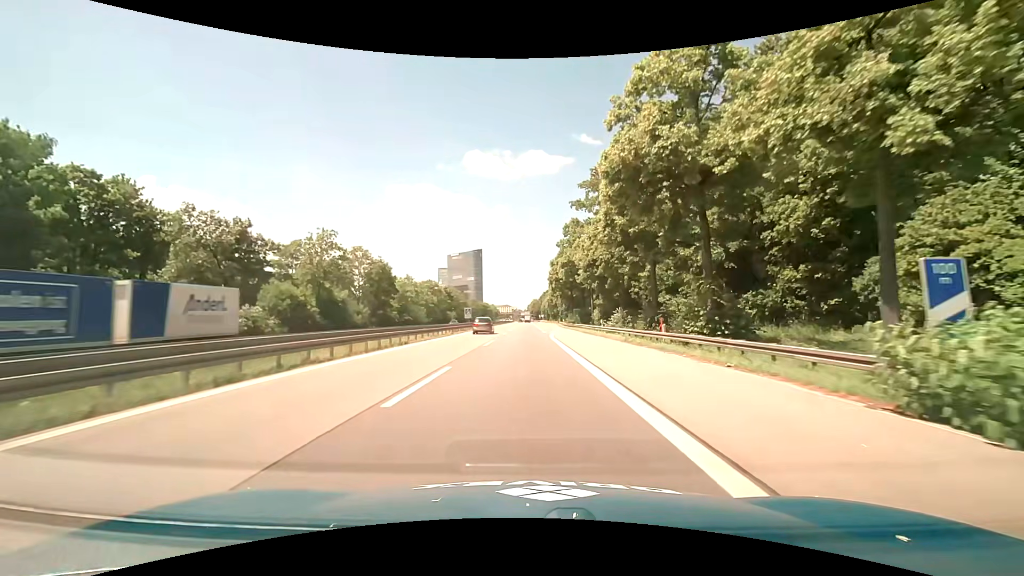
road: motorway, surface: asphalt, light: Day
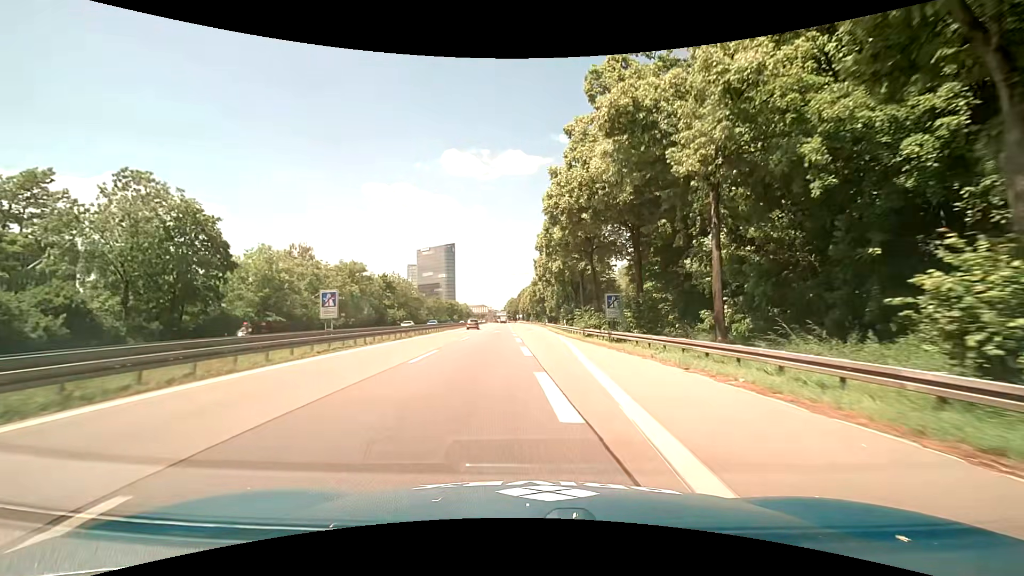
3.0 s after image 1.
(+0.4, +45.2) m; +3°
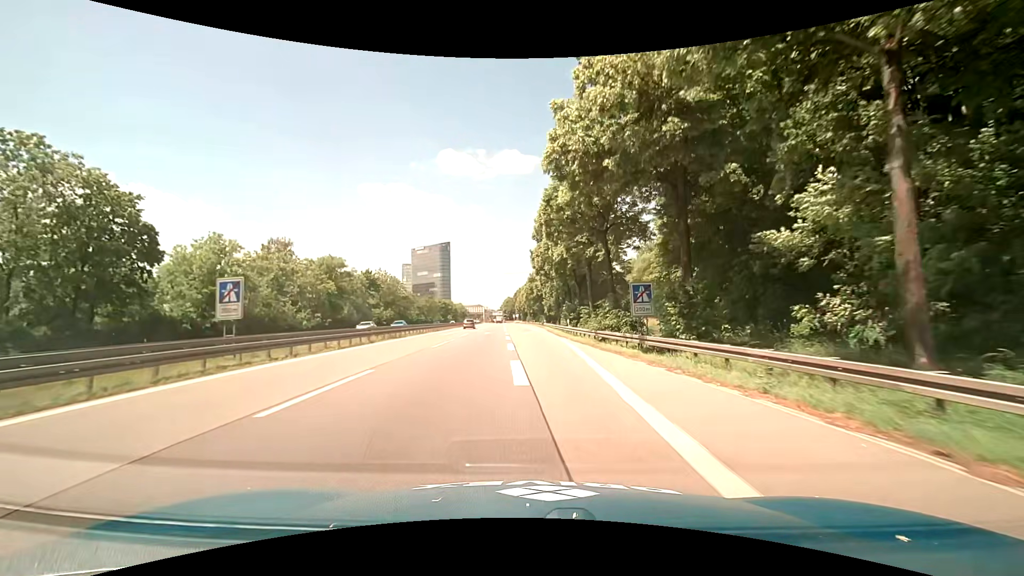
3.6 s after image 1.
(0.0, +8.6) m; +1°
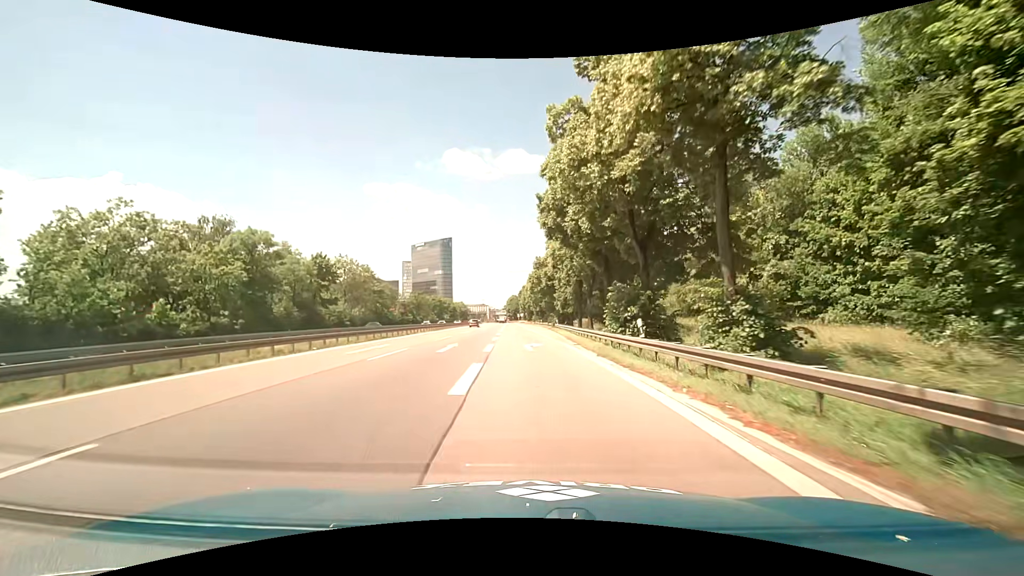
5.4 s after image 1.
(-0.2, +25.5) m; -1°
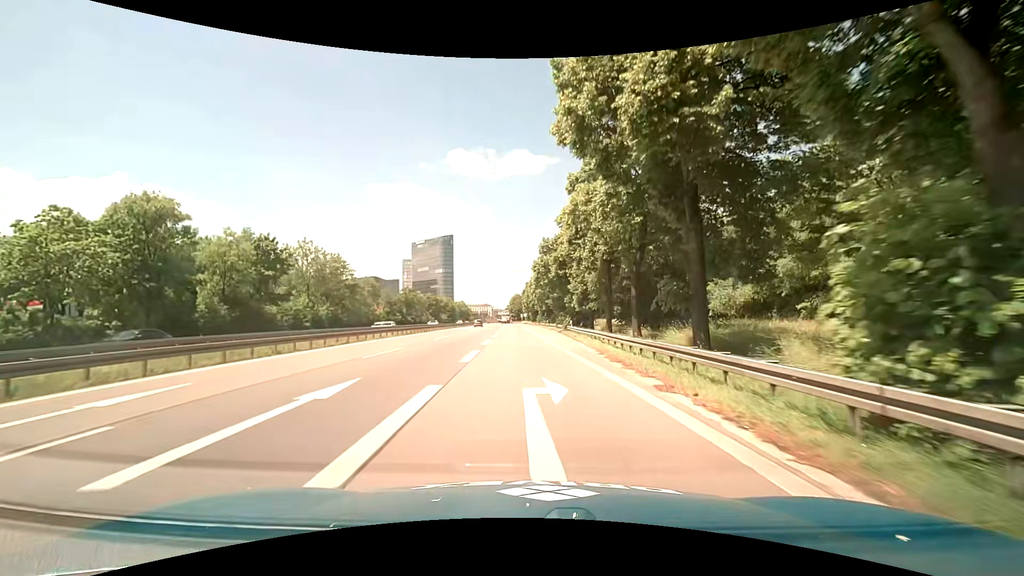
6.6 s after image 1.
(0.0, +16.9) m; -1°
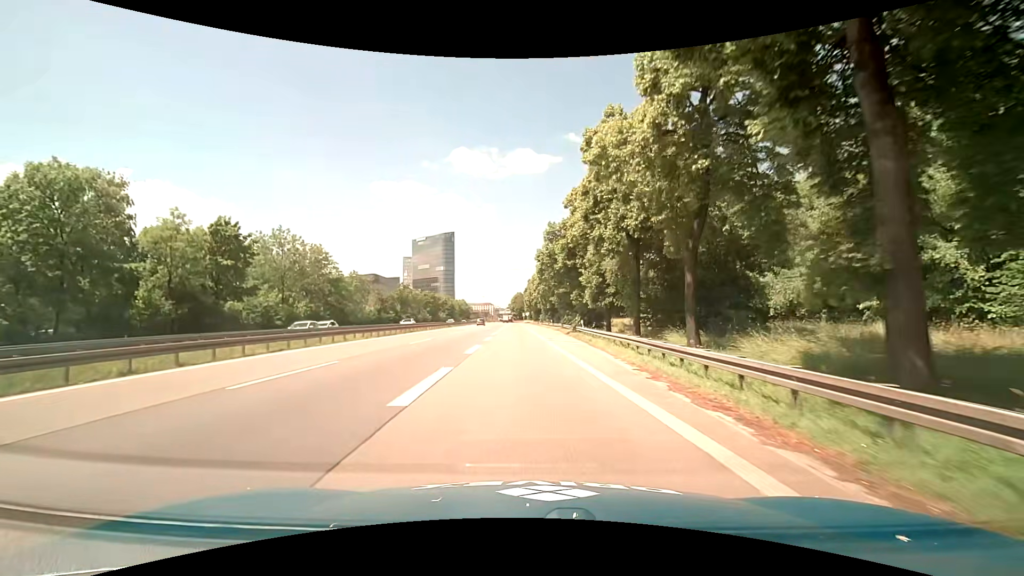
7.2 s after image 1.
(0.0, +8.4) m; 0°
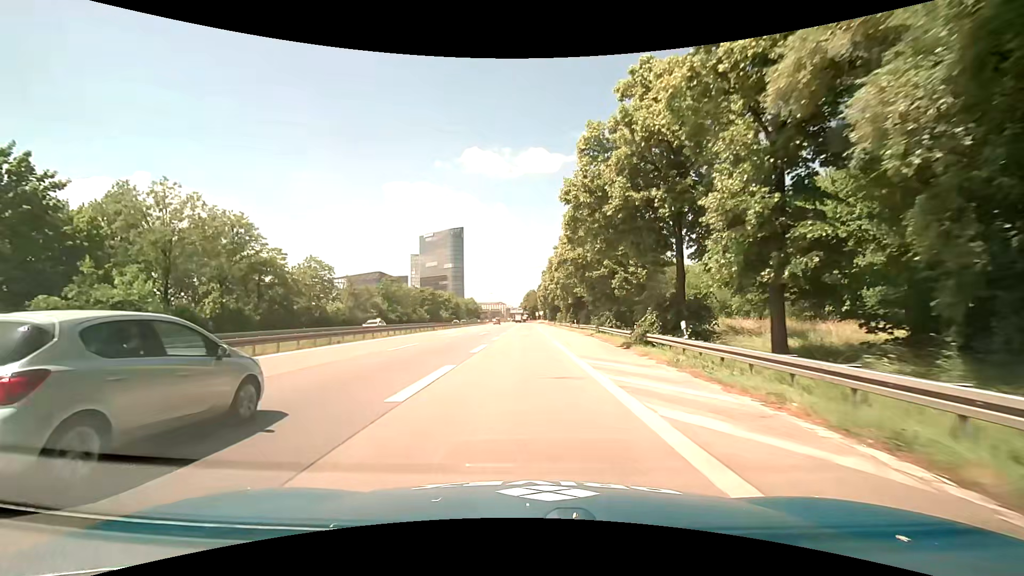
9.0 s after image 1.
(-0.4, +23.8) m; -2°
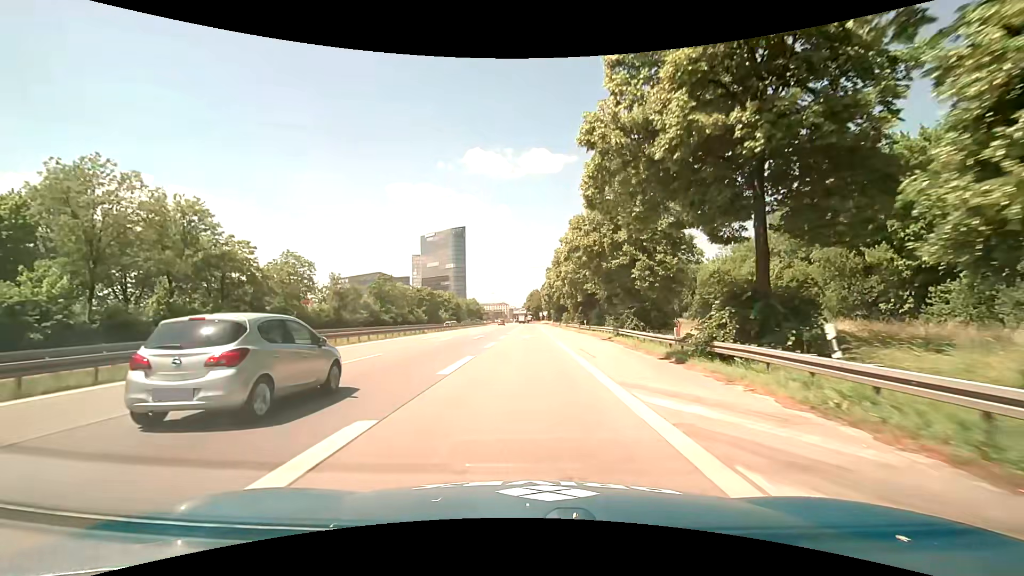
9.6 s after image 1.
(0.0, +7.8) m; 0°
(0, +10) (0, +20) (0, +30) (0, +40) (0, +50) (0, +60) (0, +70) (0, +80) (0, +90) (0, +100) m
